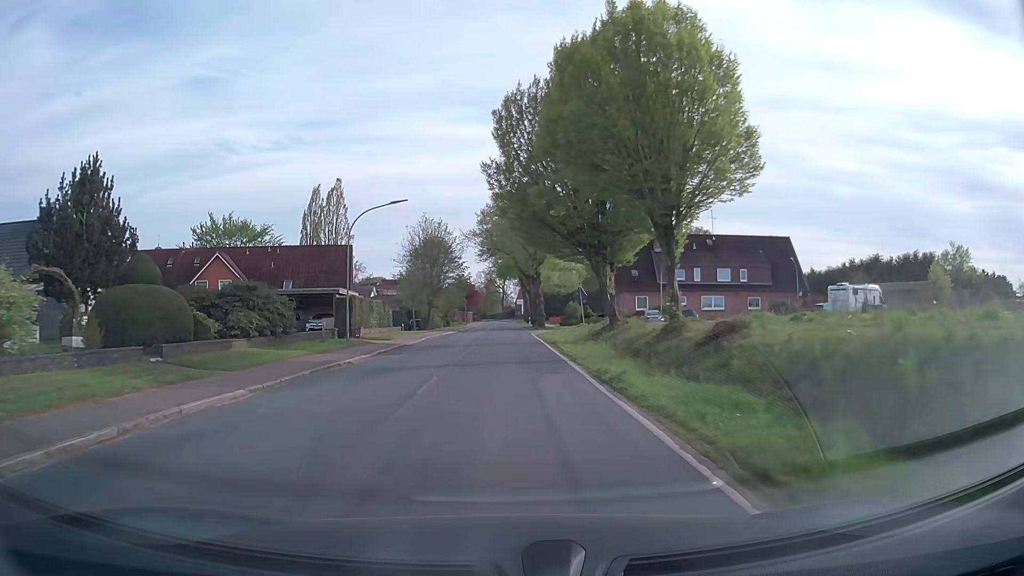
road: secondary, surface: asphalt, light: Day
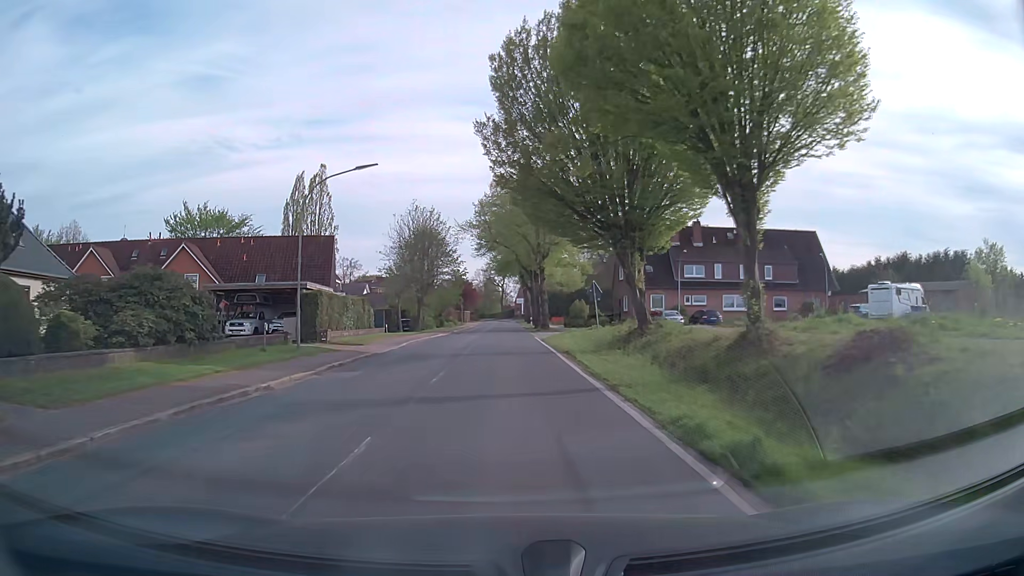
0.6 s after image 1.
(+0.1, +6.9) m; +1°
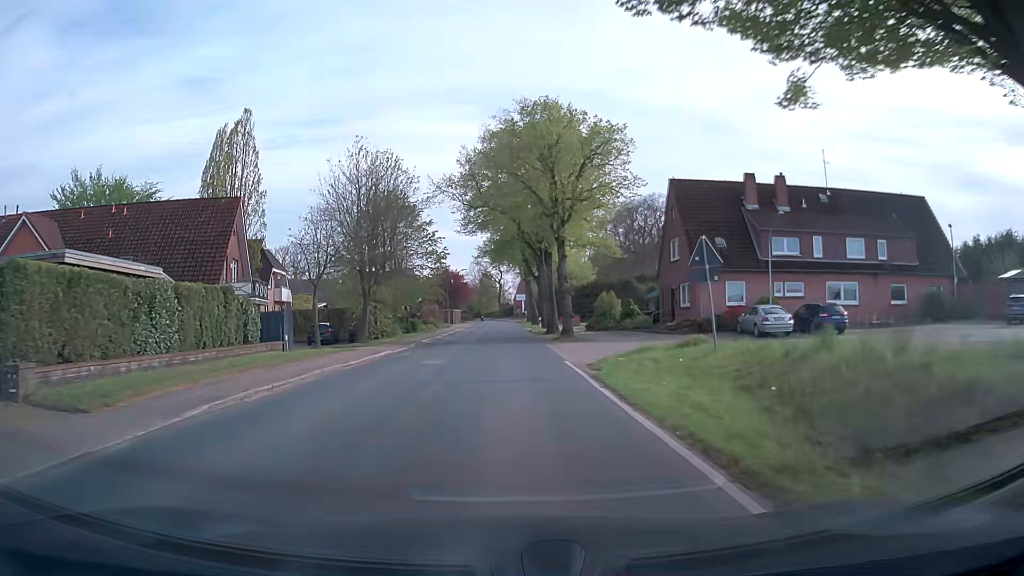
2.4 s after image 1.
(0.0, +20.6) m; 0°
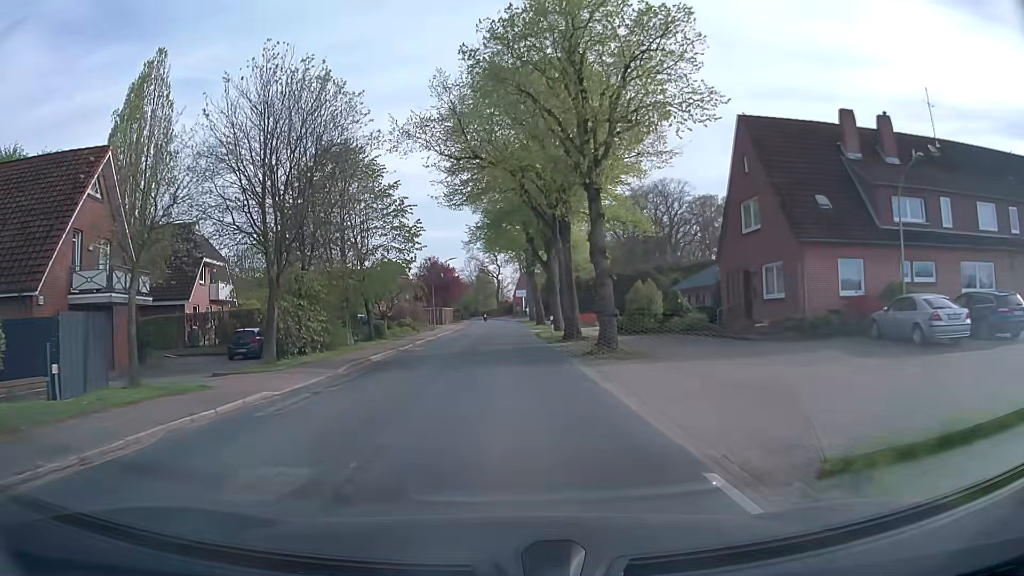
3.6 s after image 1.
(+0.1, +13.8) m; 0°
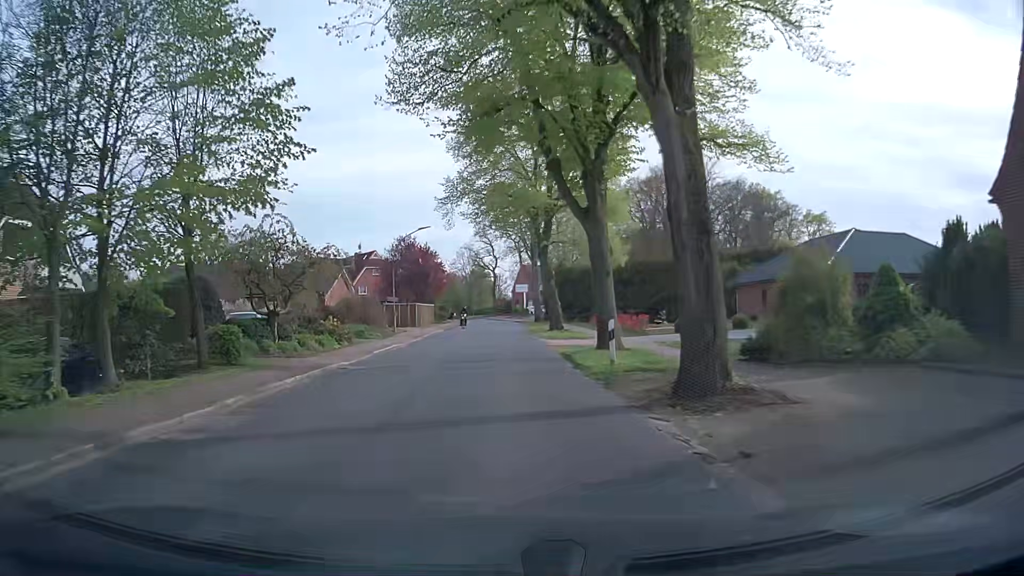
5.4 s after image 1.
(+0.1, +20.9) m; 0°
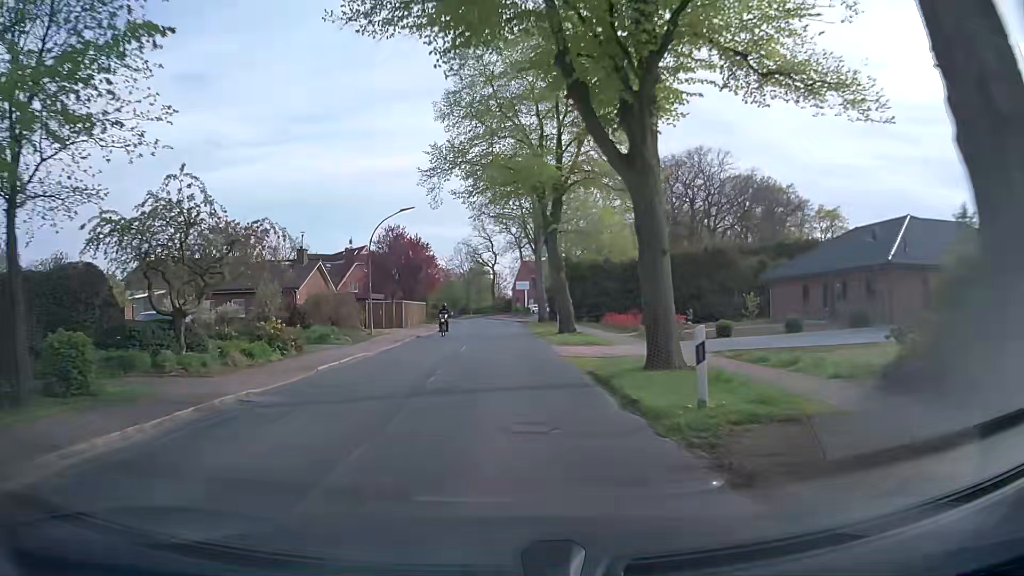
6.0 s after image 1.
(0.0, +7.0) m; 0°
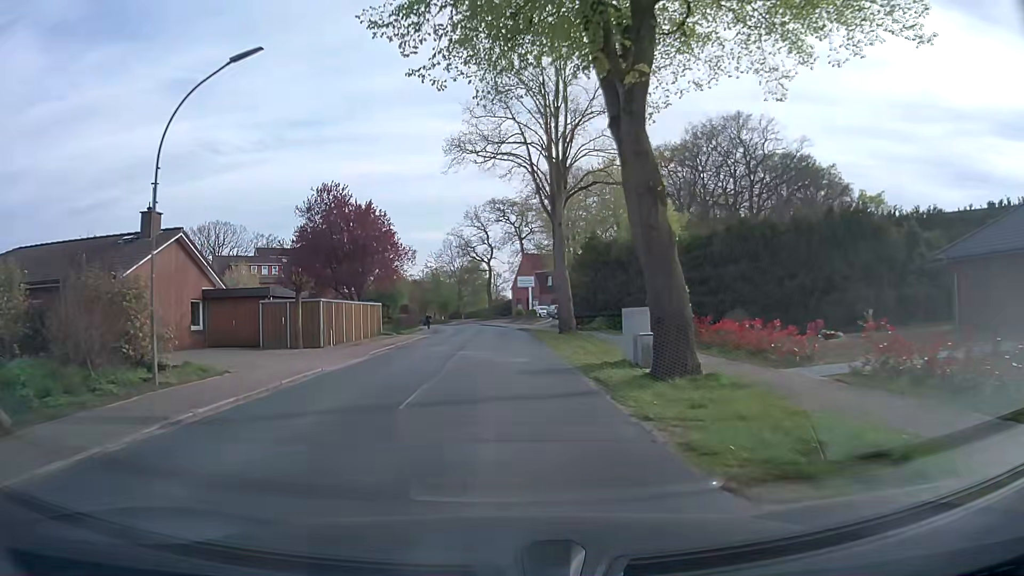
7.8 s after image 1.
(+0.1, +21.4) m; 0°
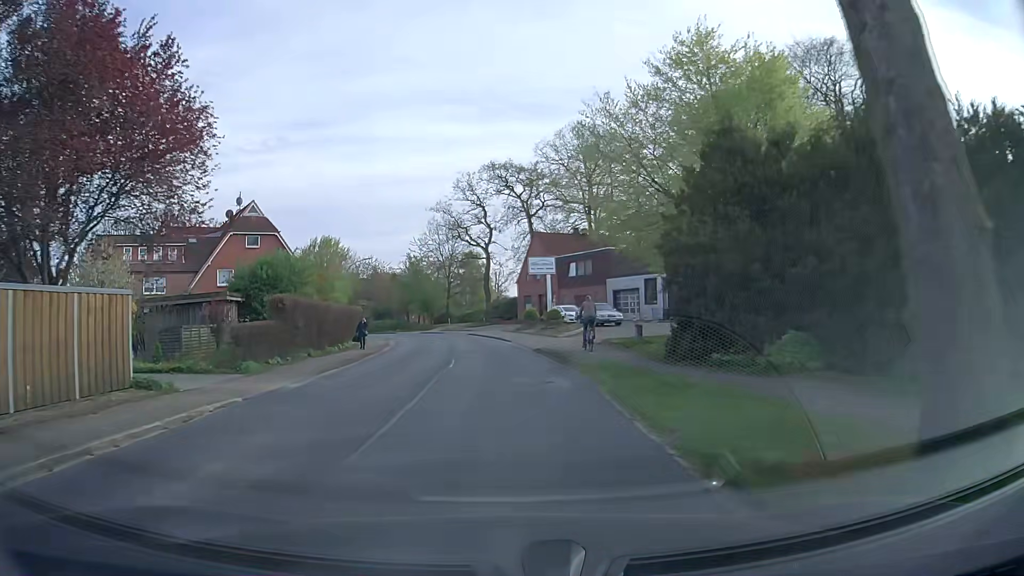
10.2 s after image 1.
(+0.1, +28.1) m; 0°
(0, +10) (0, +20) (-1, +30) (-2, +40) (-4, +50) (-7, +59) (-10, +69) (-15, +78) (-19, +86) (-24, +95) m
